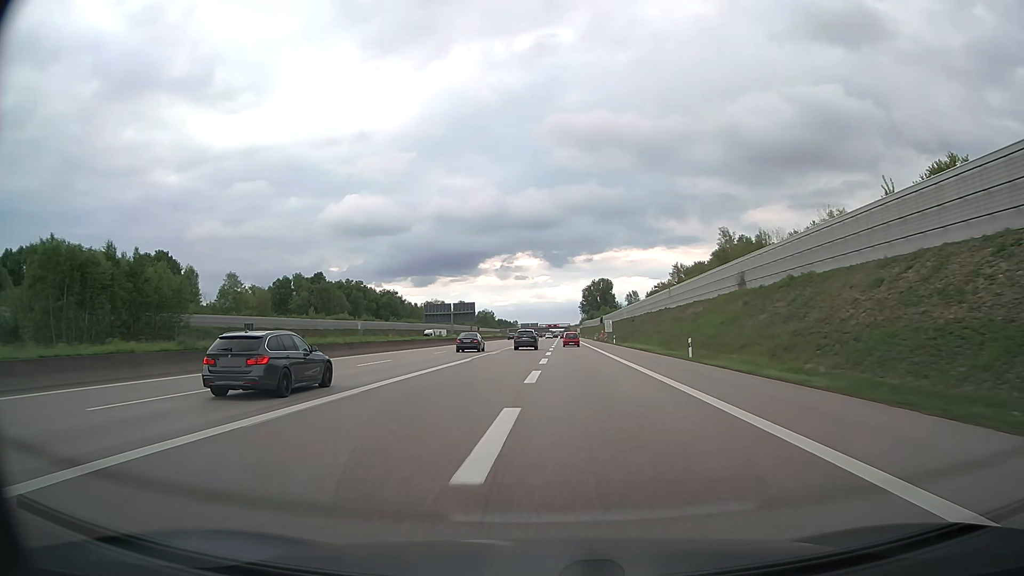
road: motorway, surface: asphalt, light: Day
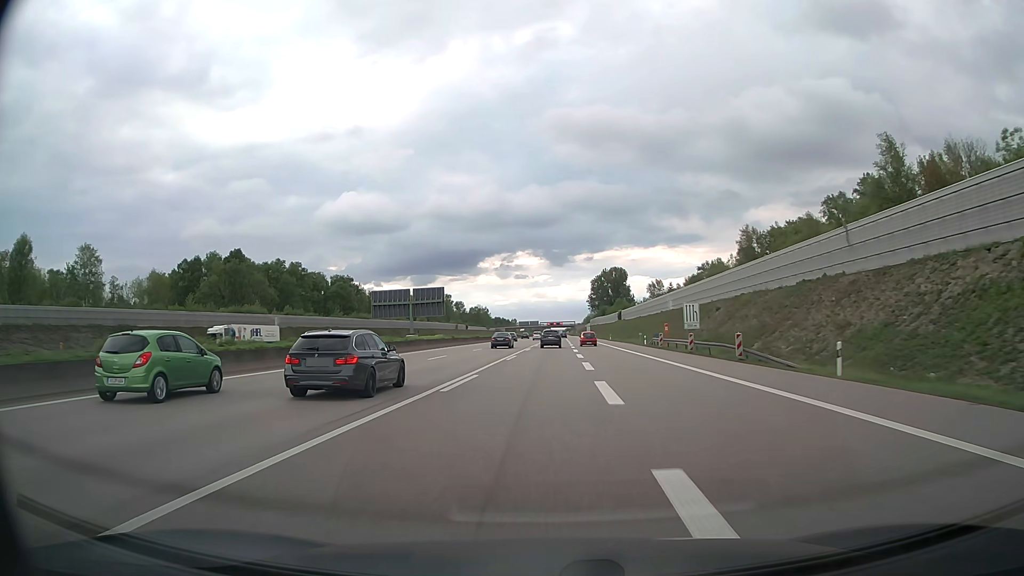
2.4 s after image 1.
(-0.5, +65.1) m; 0°
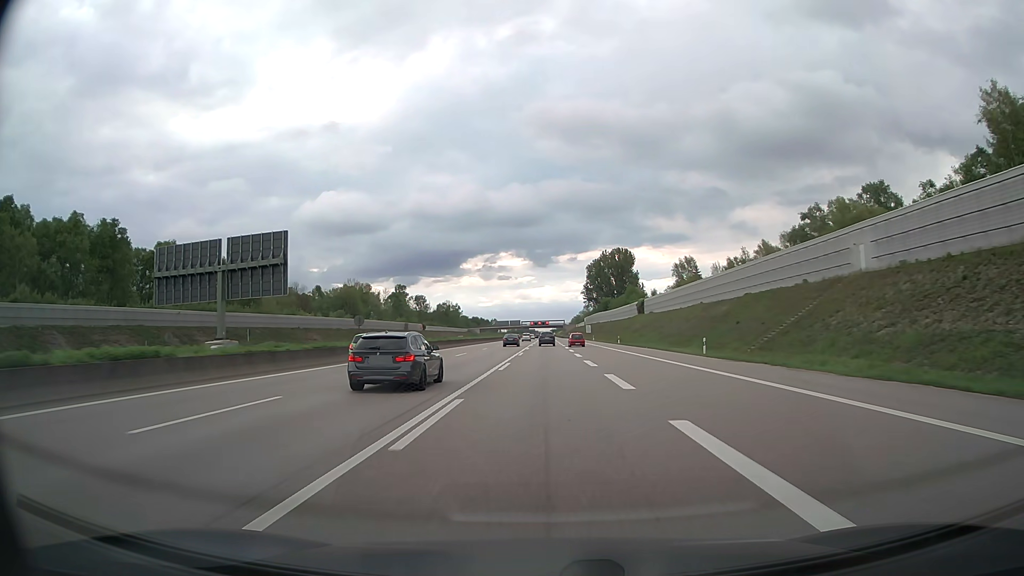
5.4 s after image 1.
(+1.1, +79.8) m; +1°
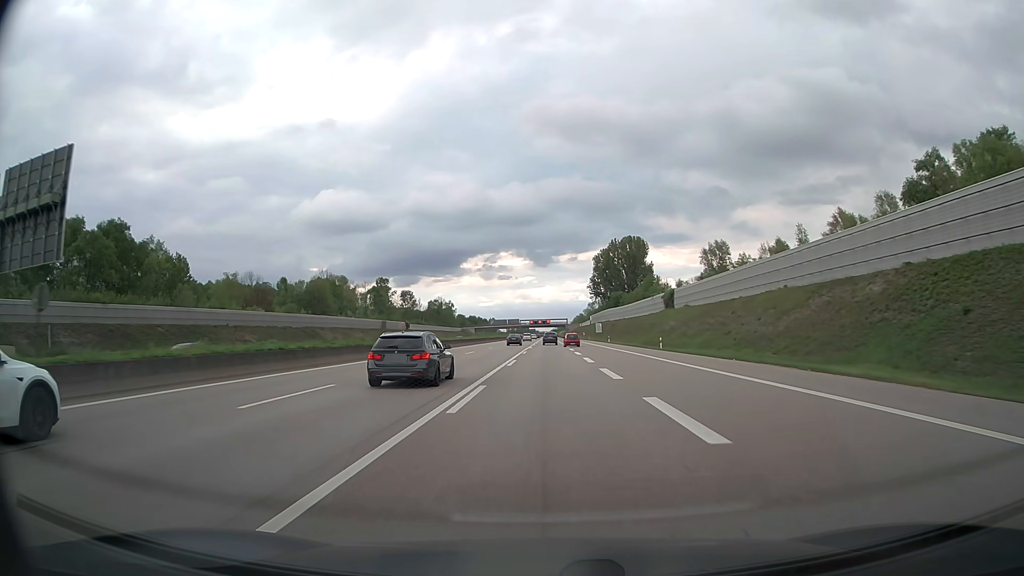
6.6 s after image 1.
(0.0, +32.1) m; 0°
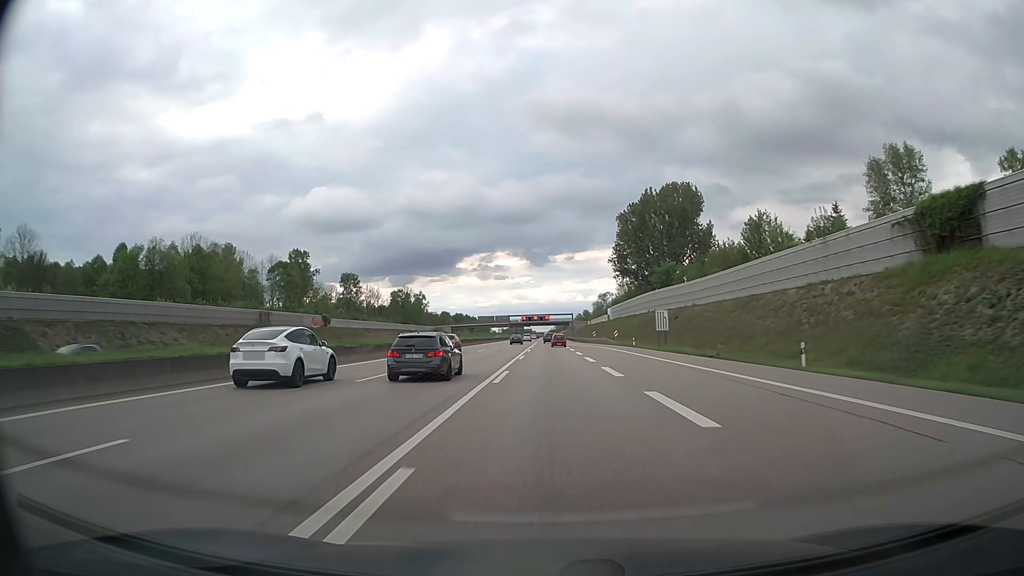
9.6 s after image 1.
(+0.2, +82.2) m; 0°
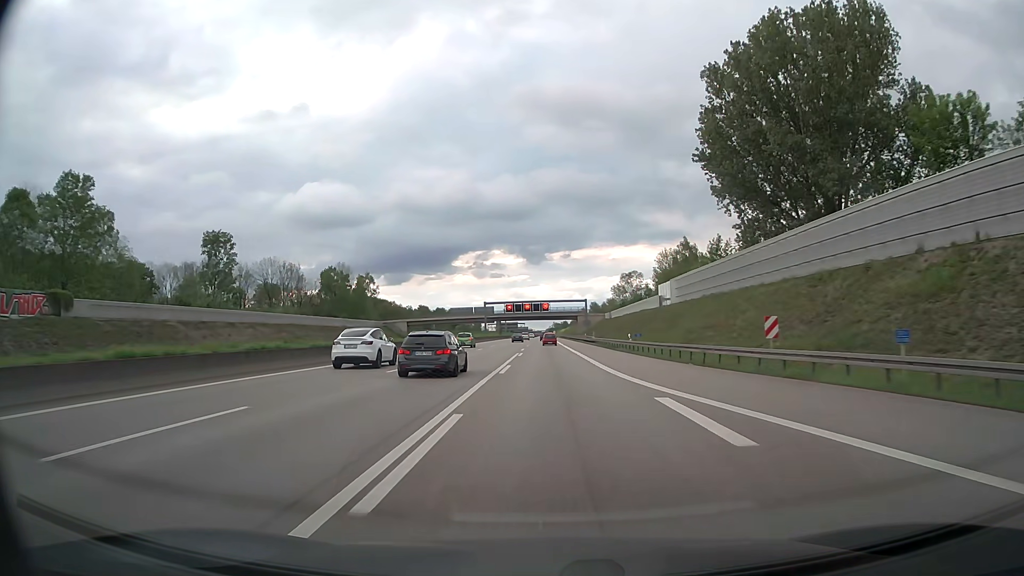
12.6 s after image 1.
(-0.1, +85.5) m; 0°
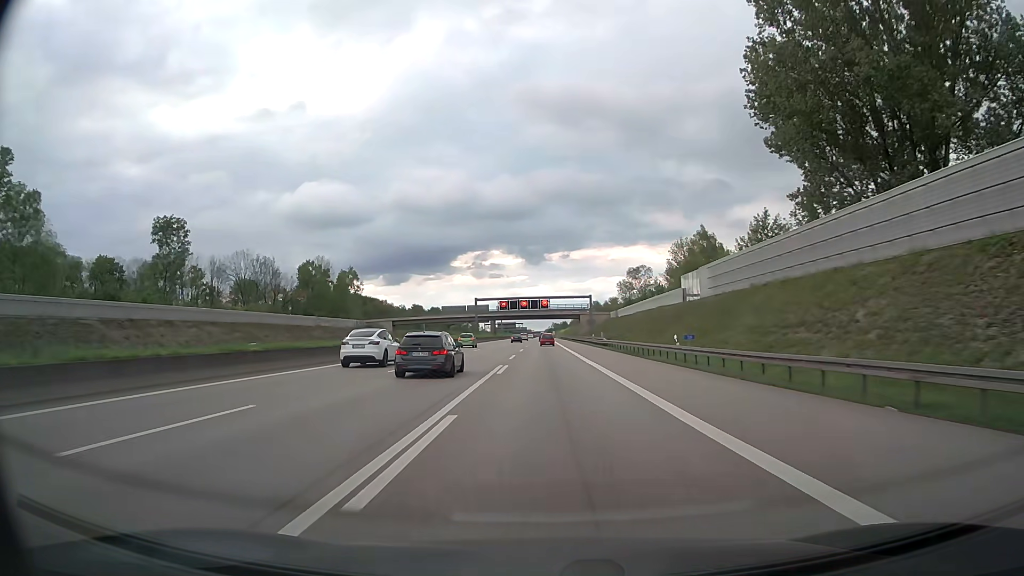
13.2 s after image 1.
(0.0, +17.5) m; 0°
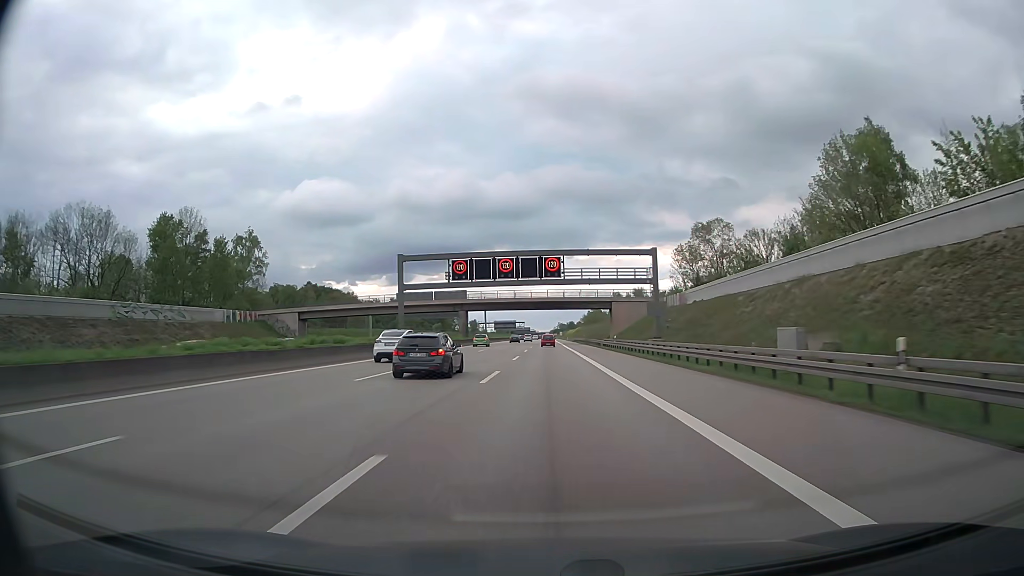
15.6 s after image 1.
(-0.3, +71.0) m; 0°
(0, +10) (0, +20) (0, +30) (0, +40) (0, +50) (0, +60) (0, +70) (0, +80) (0, +90) (0, +100) m
